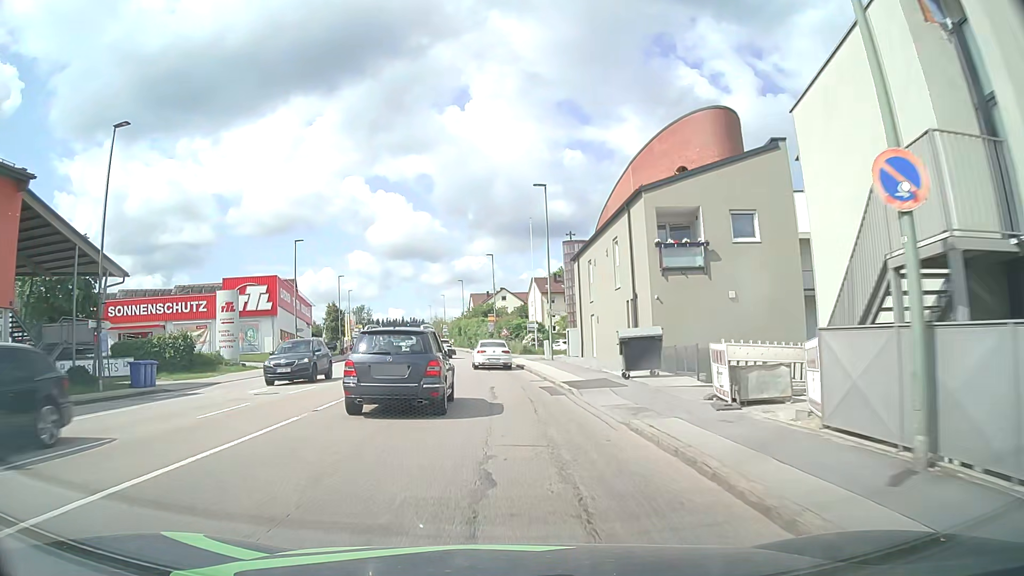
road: tertiary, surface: asphalt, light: Day
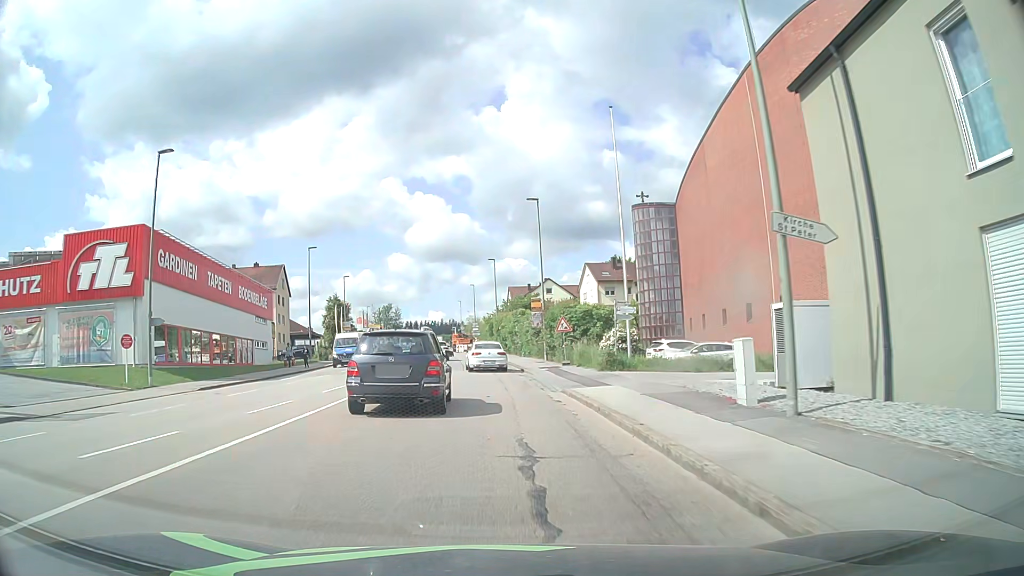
(-0.9, +29.3) m; -3°
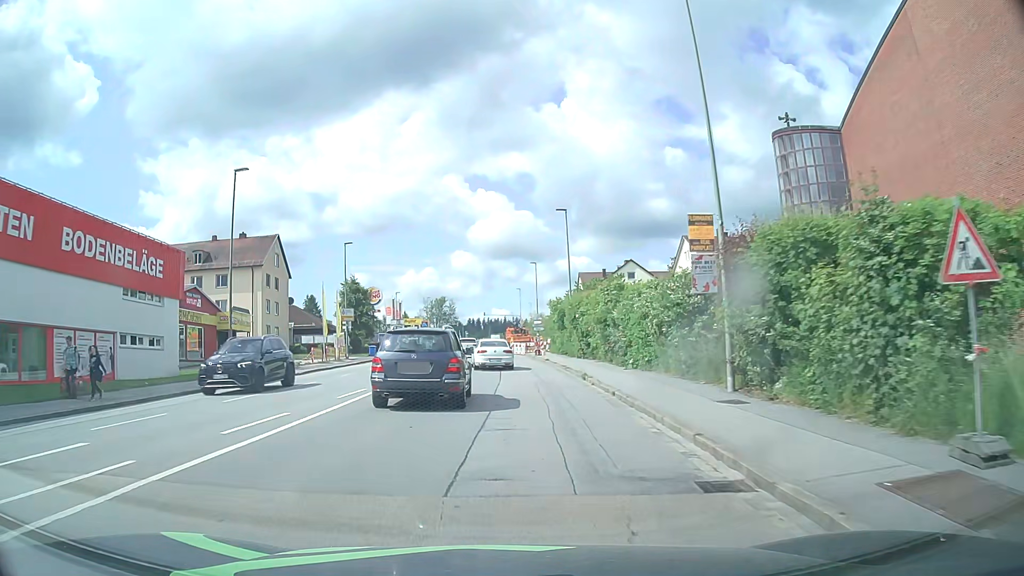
(-1.1, +27.7) m; -6°
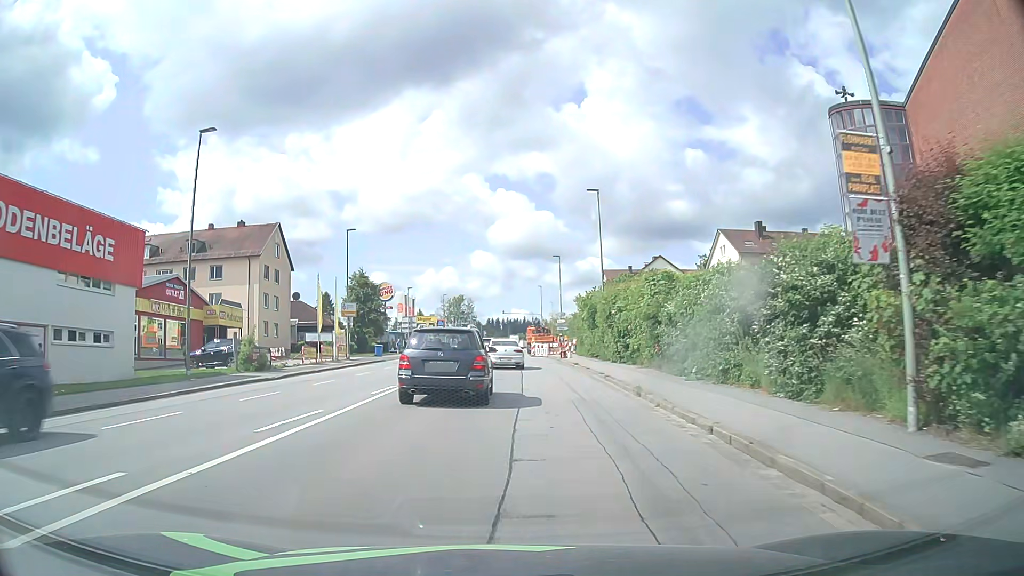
(-0.1, +6.6) m; -2°
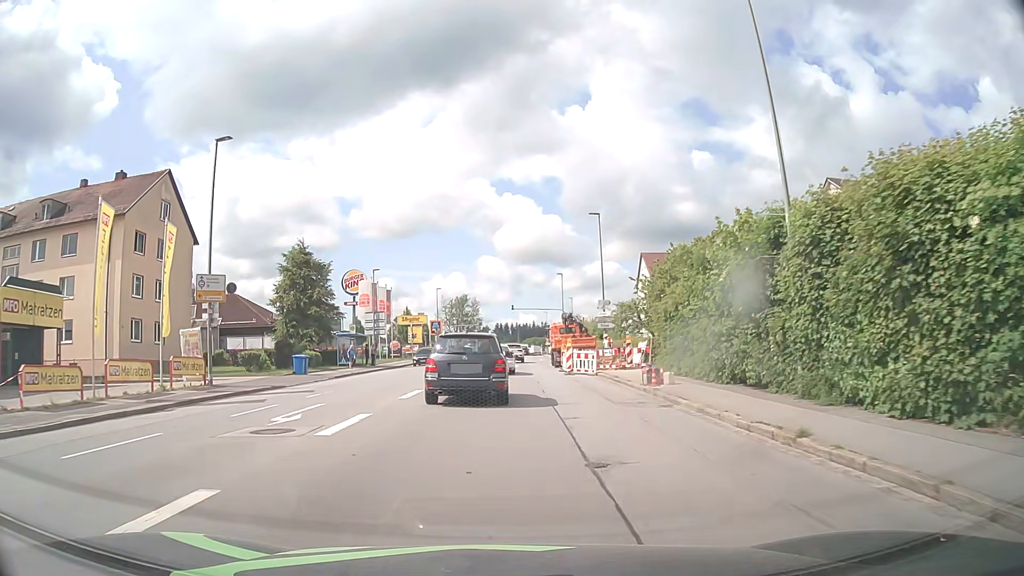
(-0.1, +26.9) m; 0°
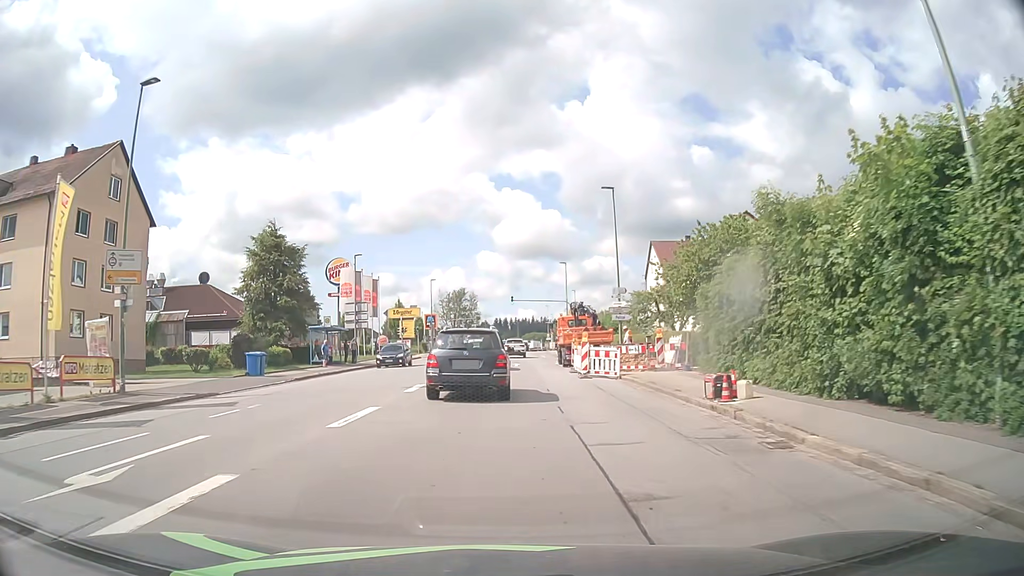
(0.0, +6.8) m; 0°
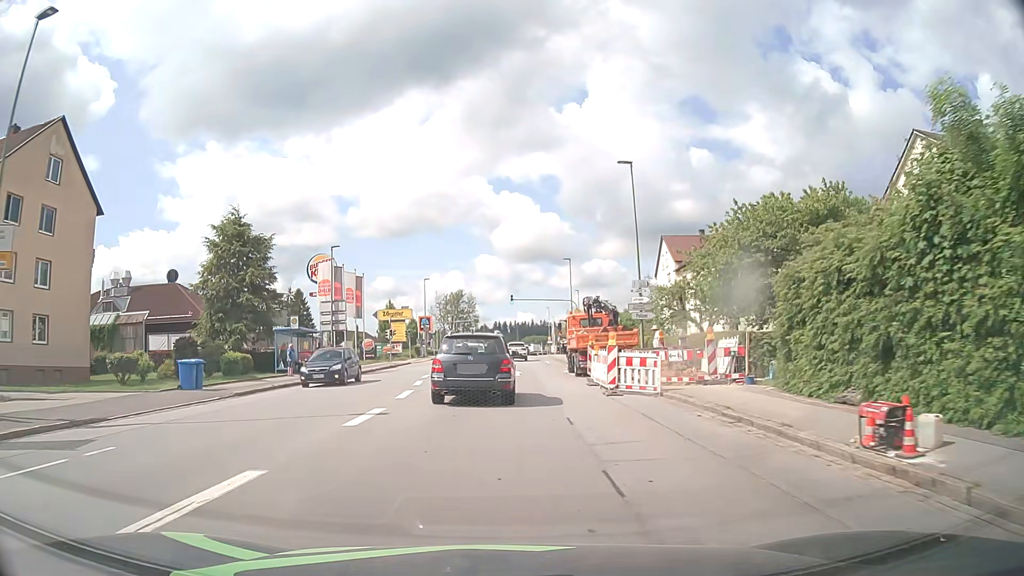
(0.0, +6.6) m; 0°
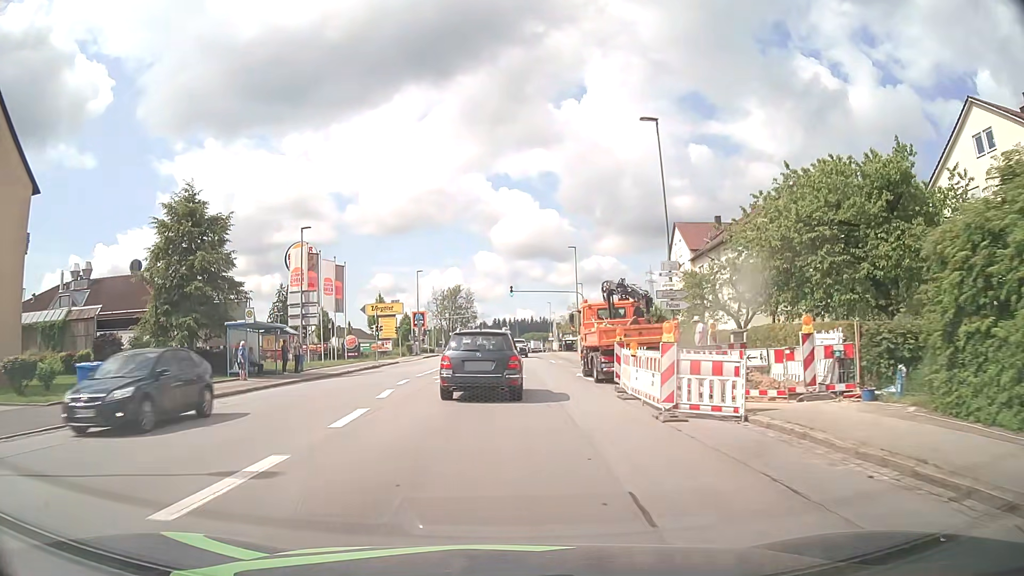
(0.0, +6.5) m; 0°
(0, +10) (0, +20) (0, +30) (+1, +40) (+1, +50) (+2, +60) (+2, +70) (+2, +80) (+2, +90) (+2, +100) m
